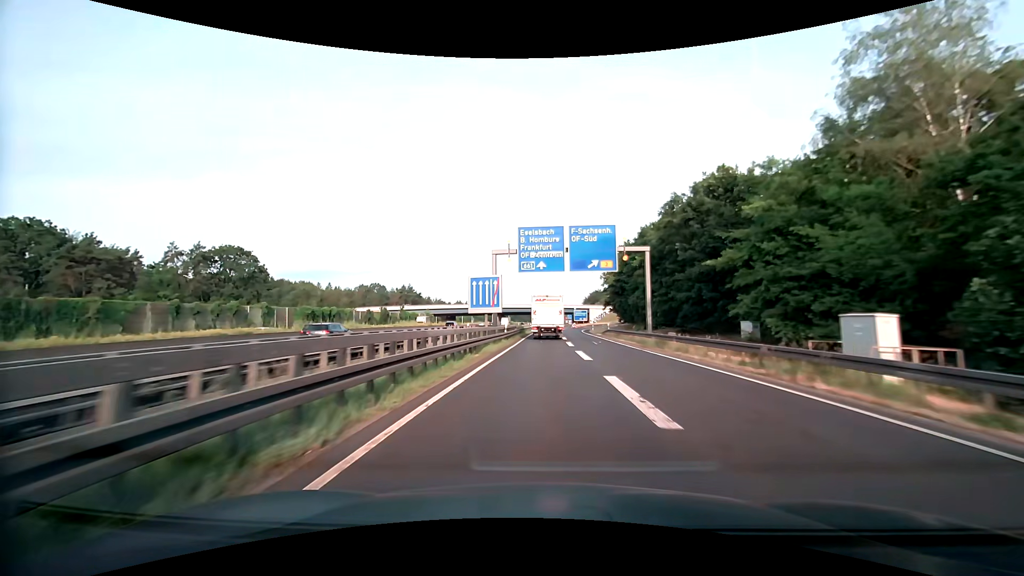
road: motorway_link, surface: asphalt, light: Day
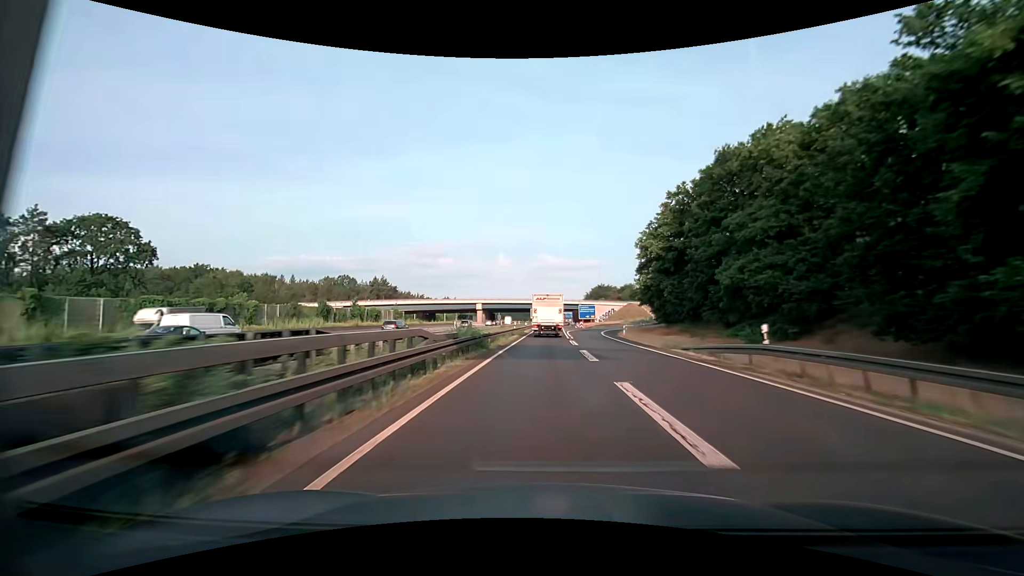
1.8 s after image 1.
(+0.2, +37.4) m; 0°
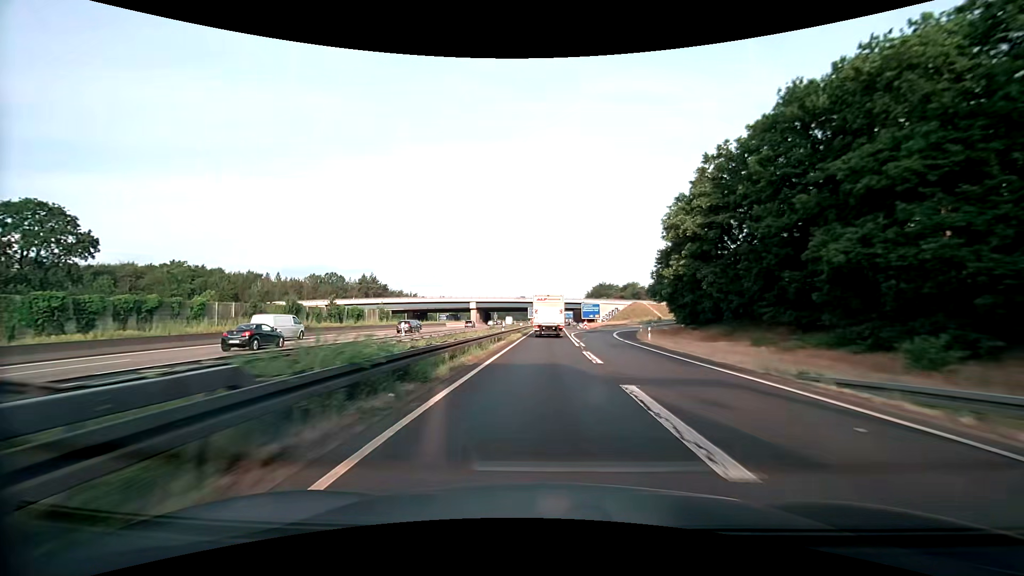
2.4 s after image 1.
(0.0, +12.5) m; 0°
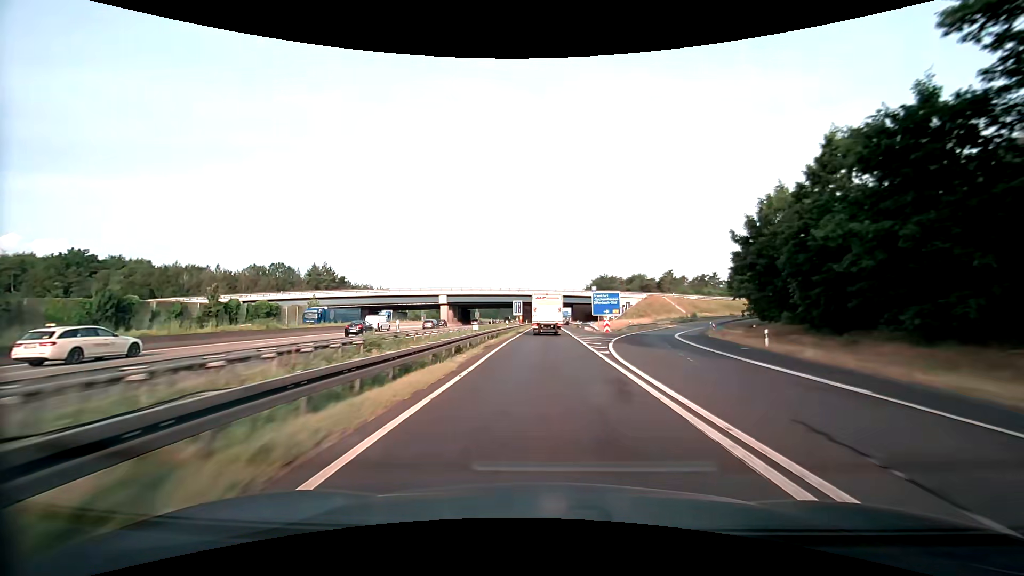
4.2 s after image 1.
(+0.4, +37.6) m; +1°
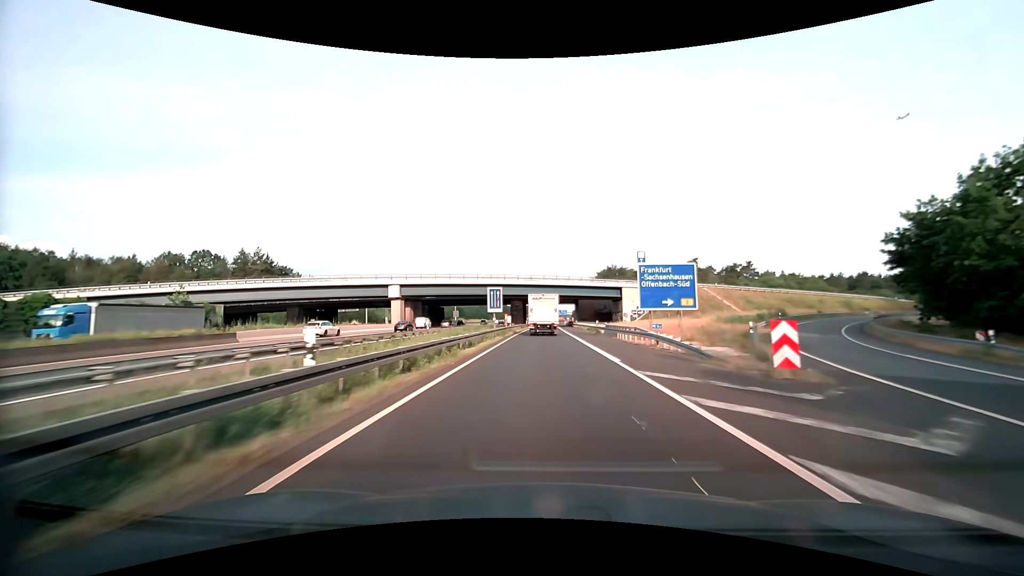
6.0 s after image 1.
(+0.3, +37.8) m; 0°
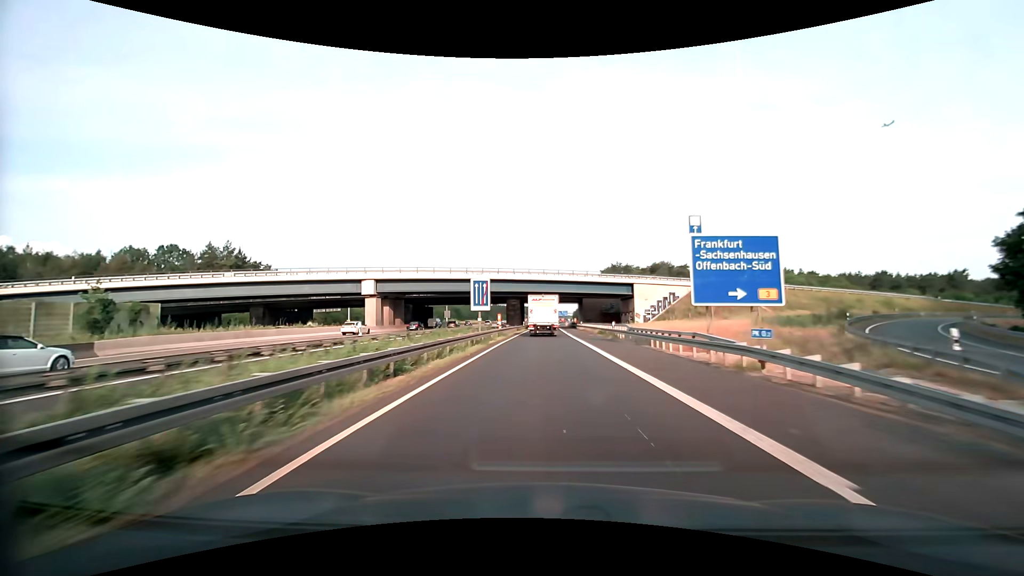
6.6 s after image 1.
(0.0, +12.6) m; 0°
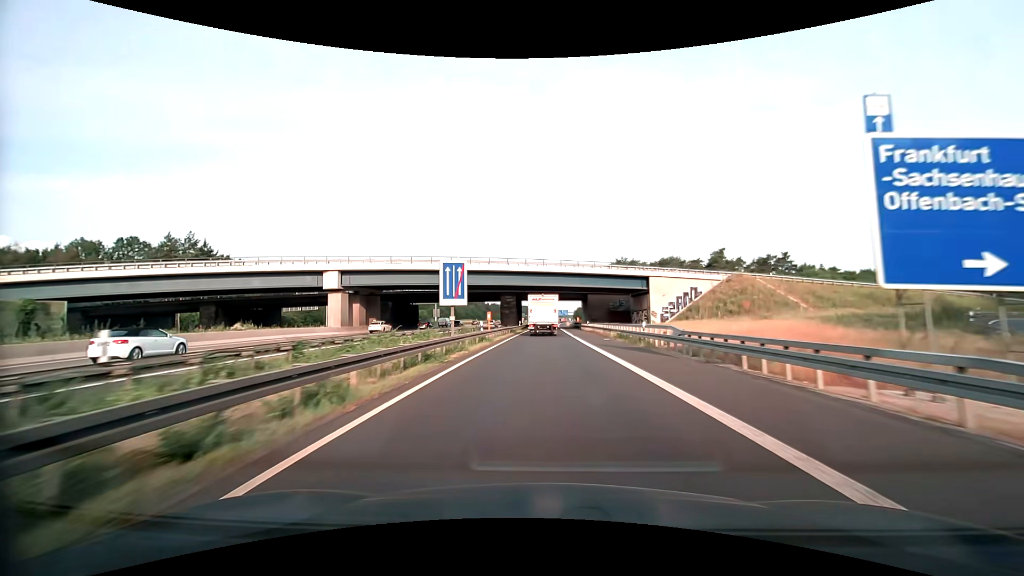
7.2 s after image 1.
(0.0, +12.6) m; 0°
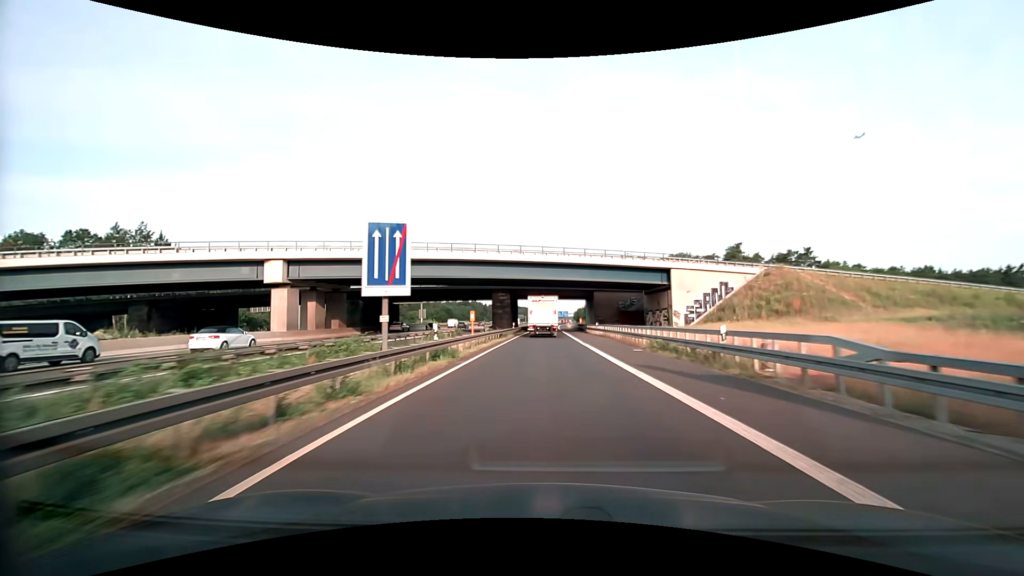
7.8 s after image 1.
(0.0, +12.7) m; 0°
(0, +10) (0, +20) (0, +30) (0, +40) (0, +50) (0, +60) (0, +70) (0, +80) (0, +90) (0, +100) m
